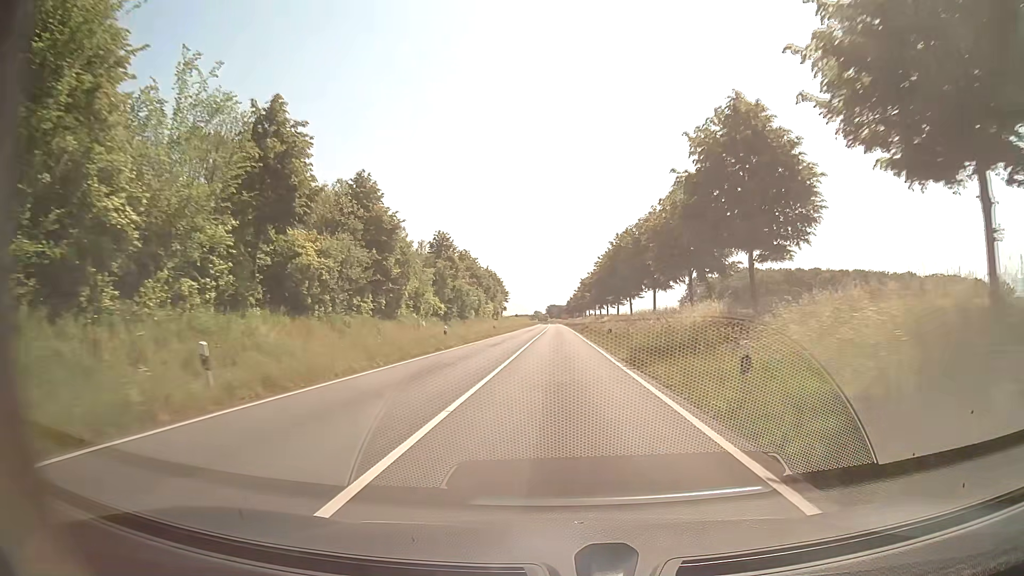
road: secondary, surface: asphalt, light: Day
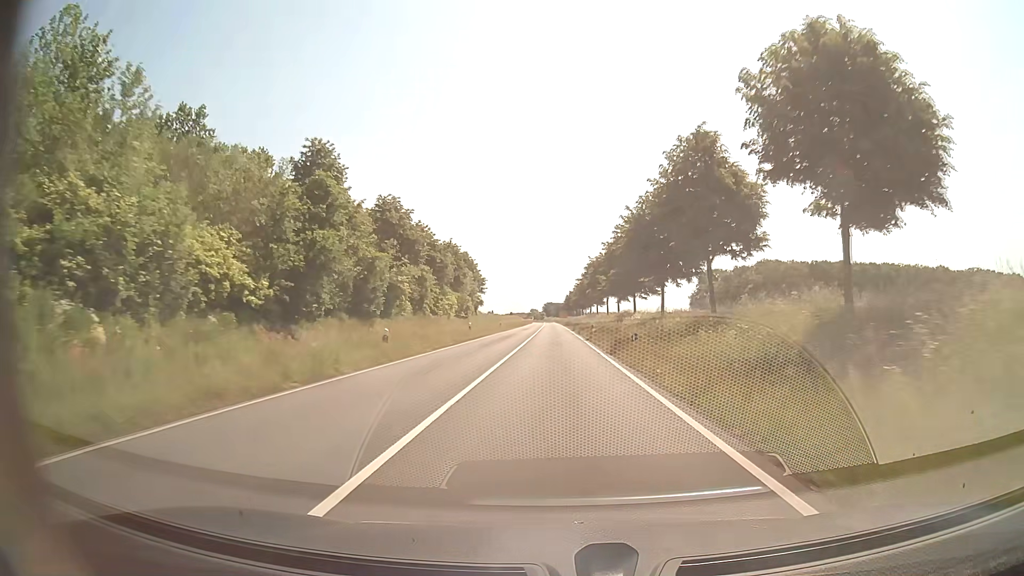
(+0.1, +38.0) m; 0°
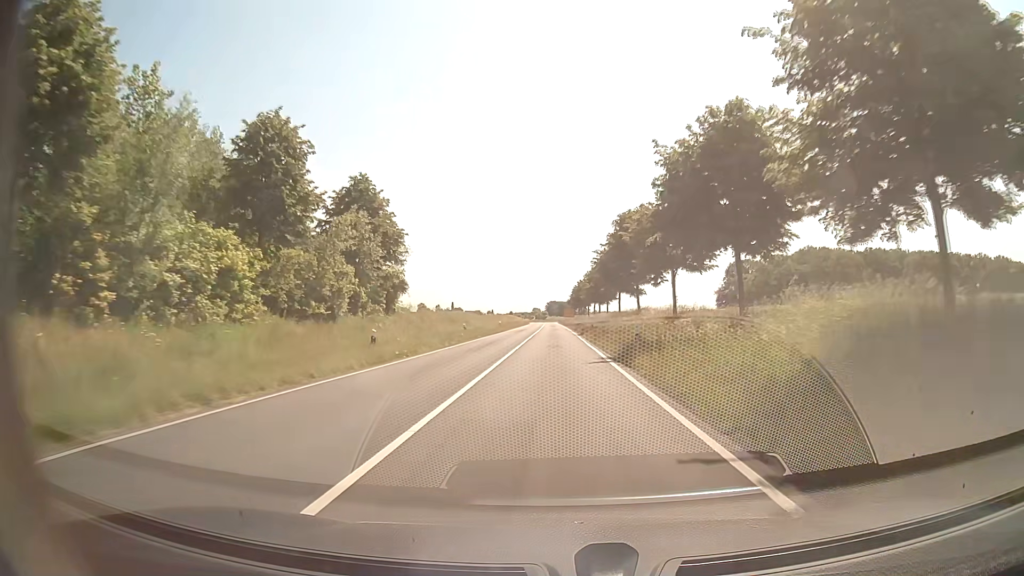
(-0.1, +51.1) m; 0°
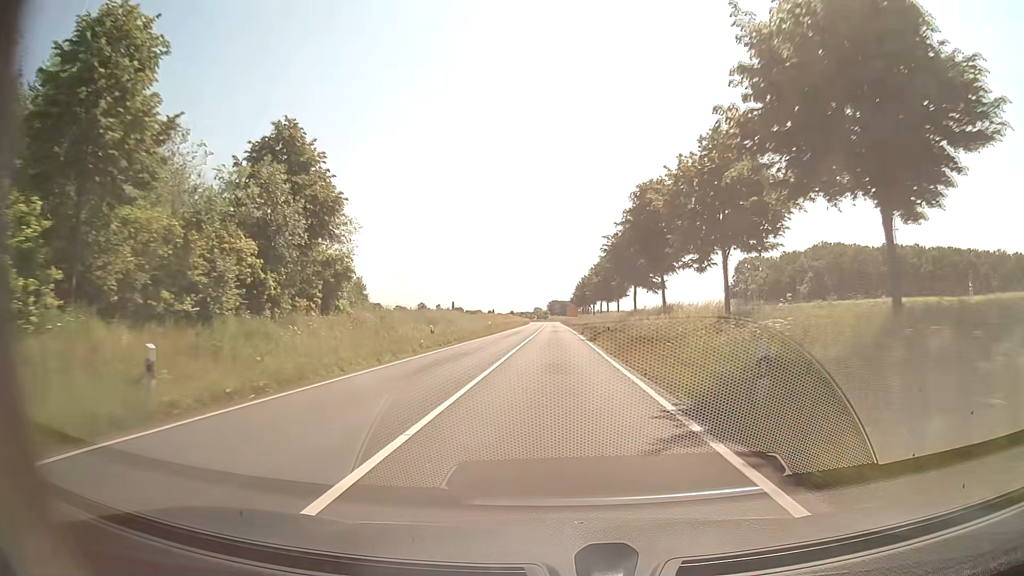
(0.0, +12.8) m; 0°
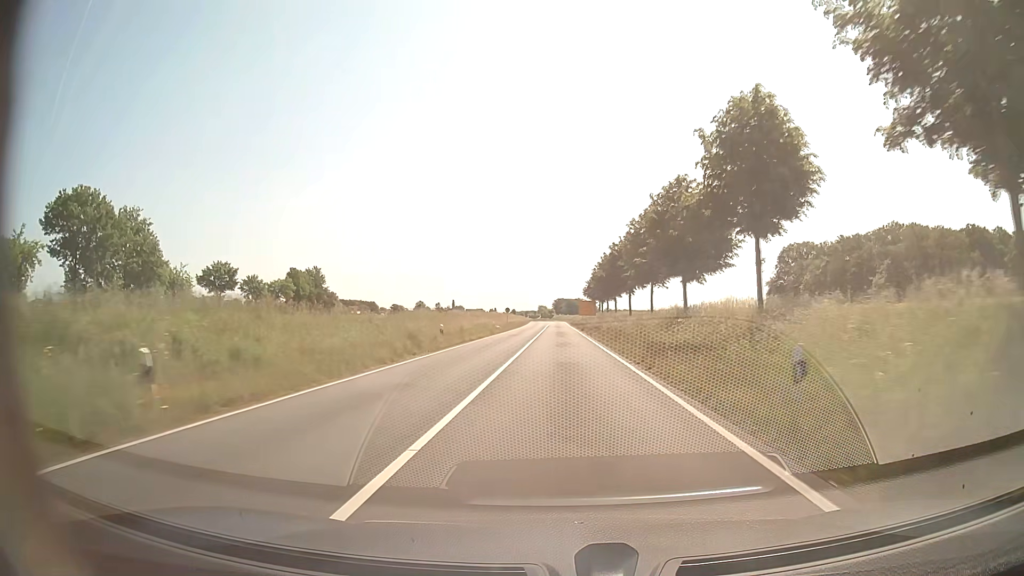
(-0.2, +50.7) m; 0°
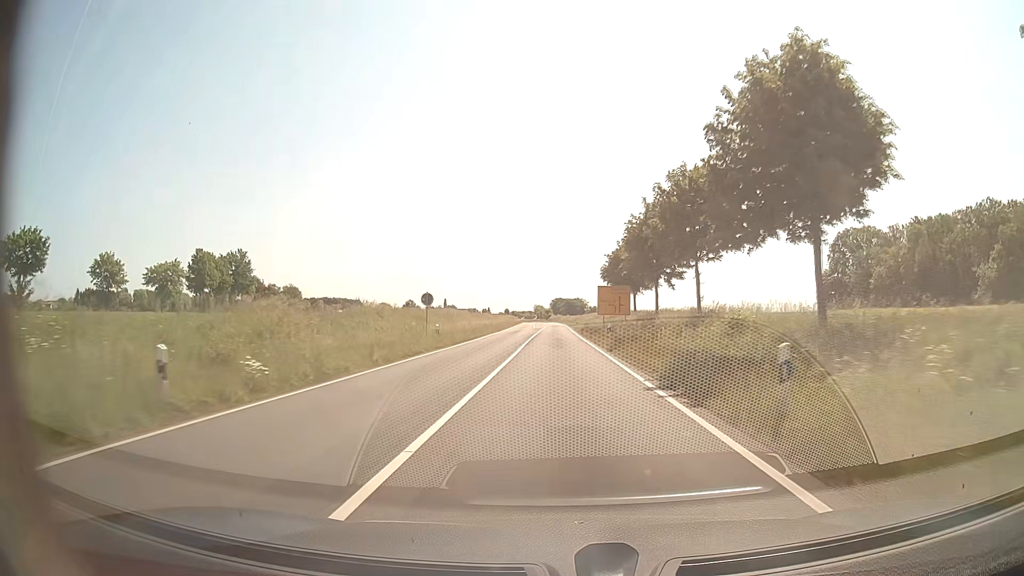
(-0.2, +49.8) m; 0°
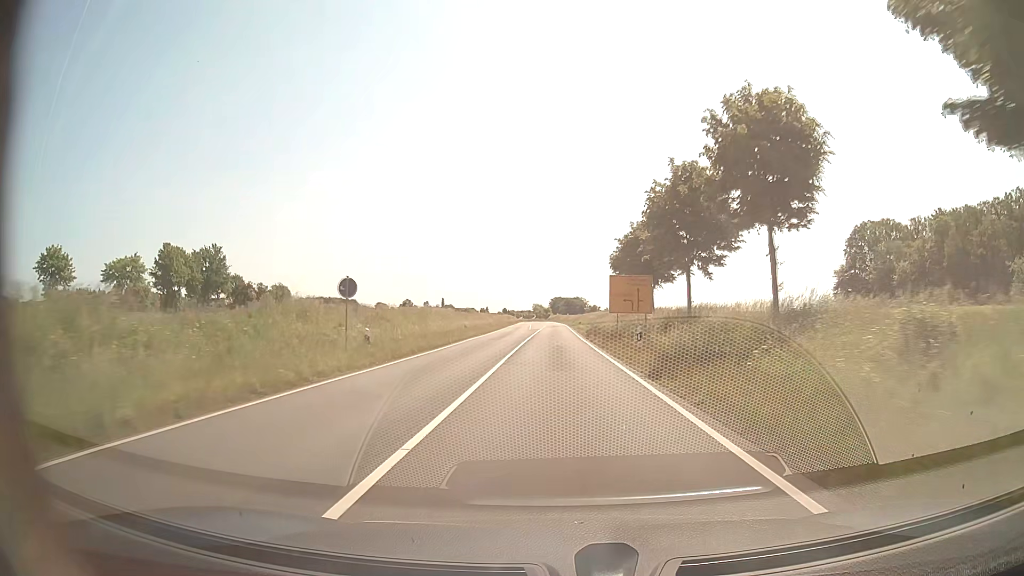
(0.0, +12.3) m; 0°
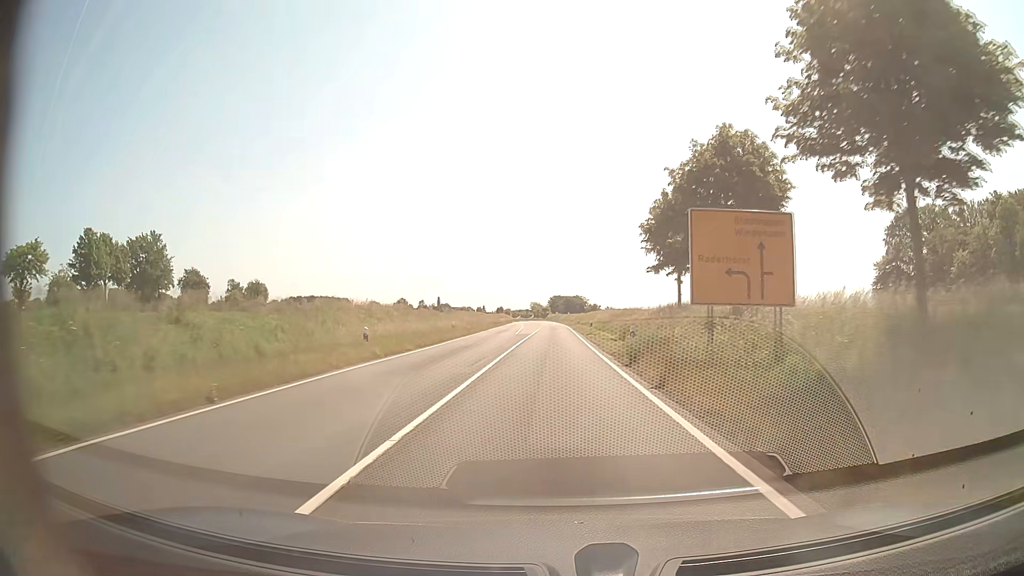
(0.0, +24.4) m; 0°
(0, +10) (0, +20) (0, +30) (0, +40) (0, +50) (0, +60) (0, +70) (0, +80) (0, +90) (0, +100) m
